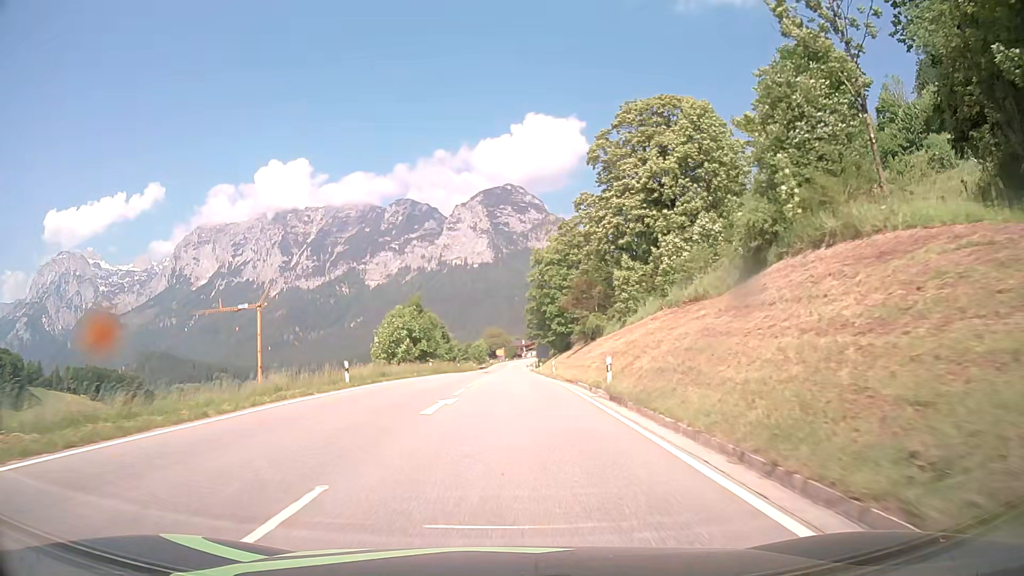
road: primary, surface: asphalt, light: Day
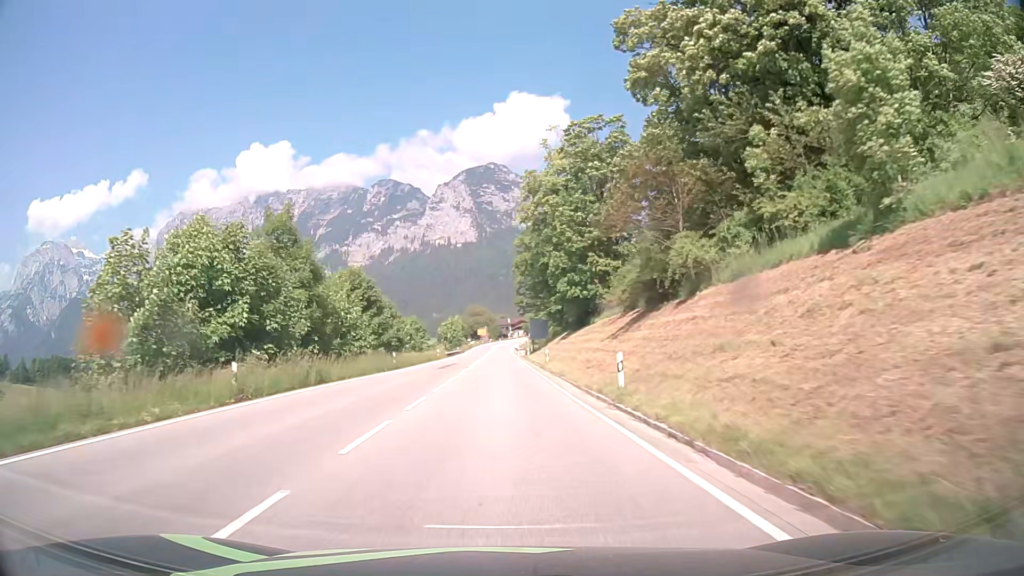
(+0.4, +36.4) m; +1°
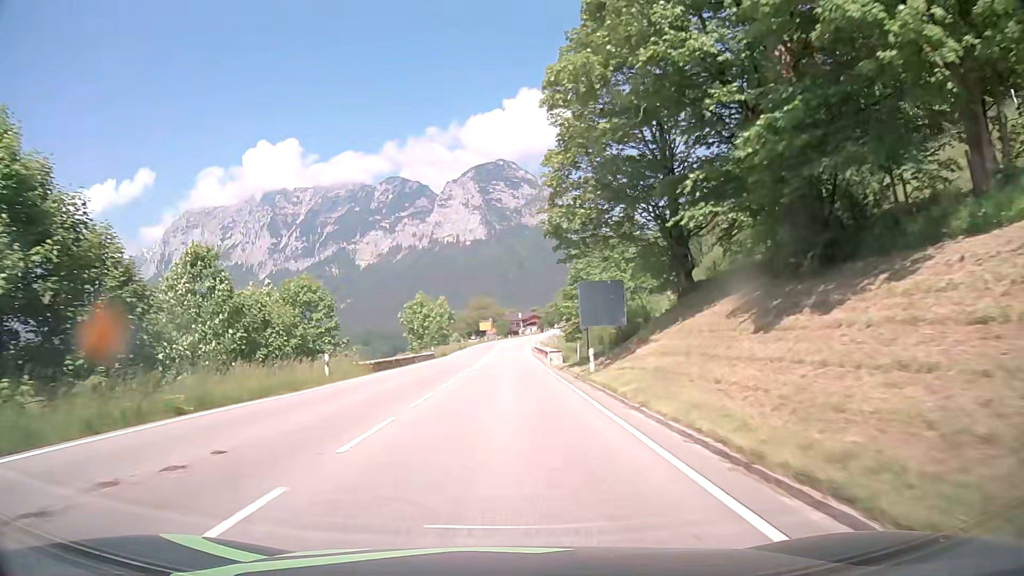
(-0.4, +48.2) m; -1°
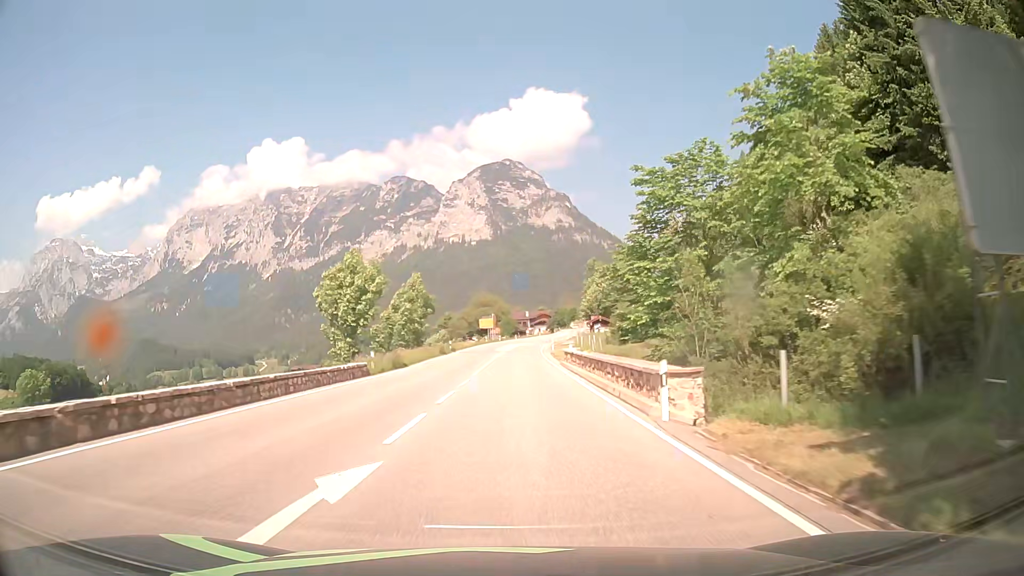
(-0.3, +29.0) m; -1°
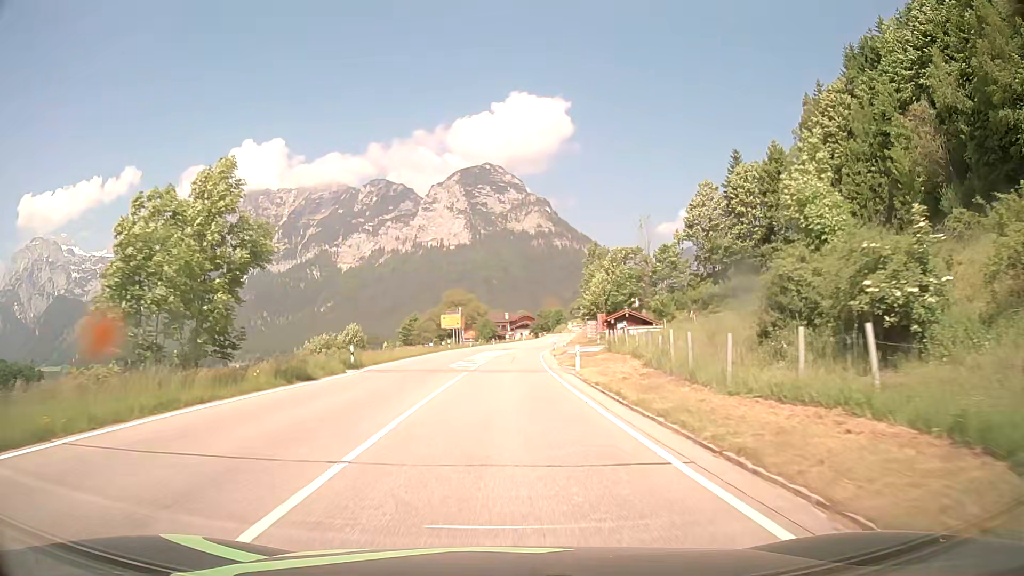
(+0.6, +36.1) m; +2°
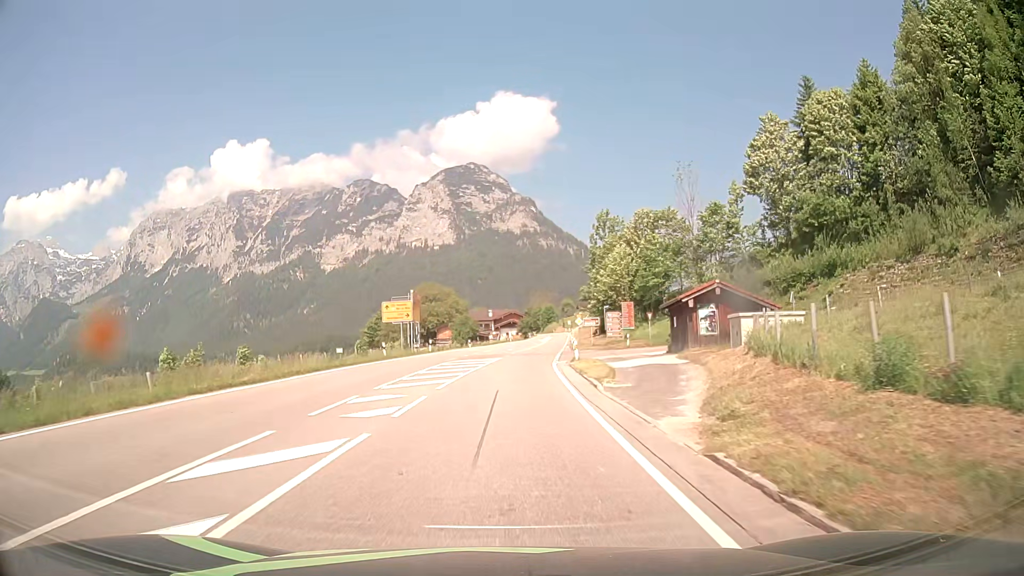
(+0.5, +30.9) m; +1°
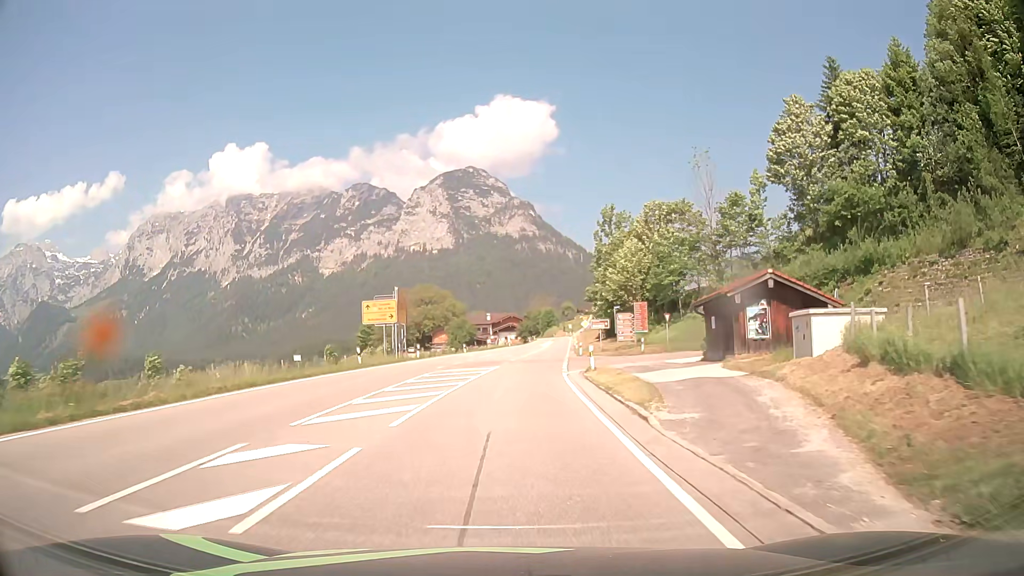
(0.0, +6.8) m; 0°
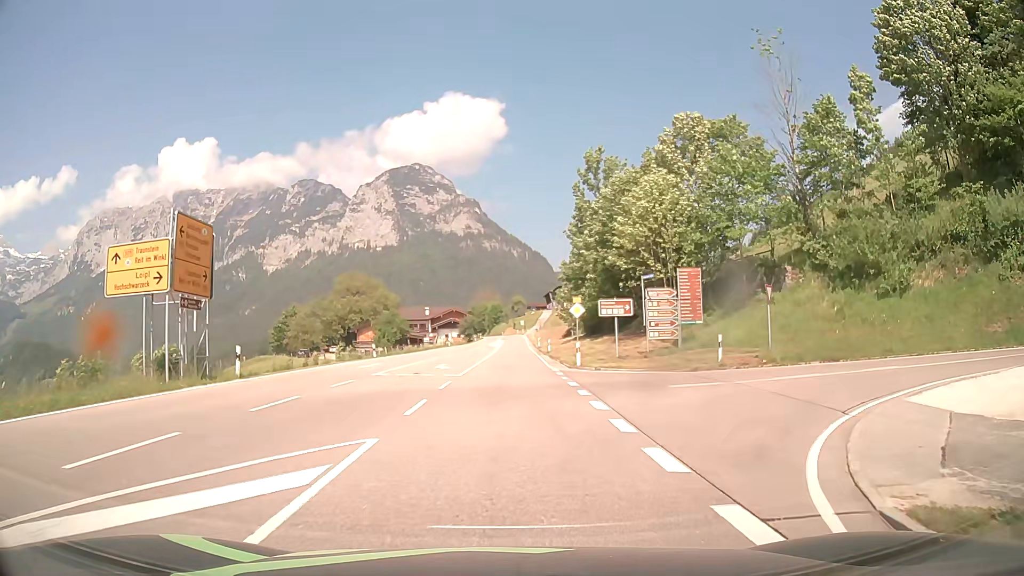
(+0.4, +26.8) m; +5°
(+2, +10) (+9, +16) (+19, +15) (+25, +8) (+27, -2) (+27, -12) (+27, -22) (+27, -32) (+28, -42) (+28, -52) m
